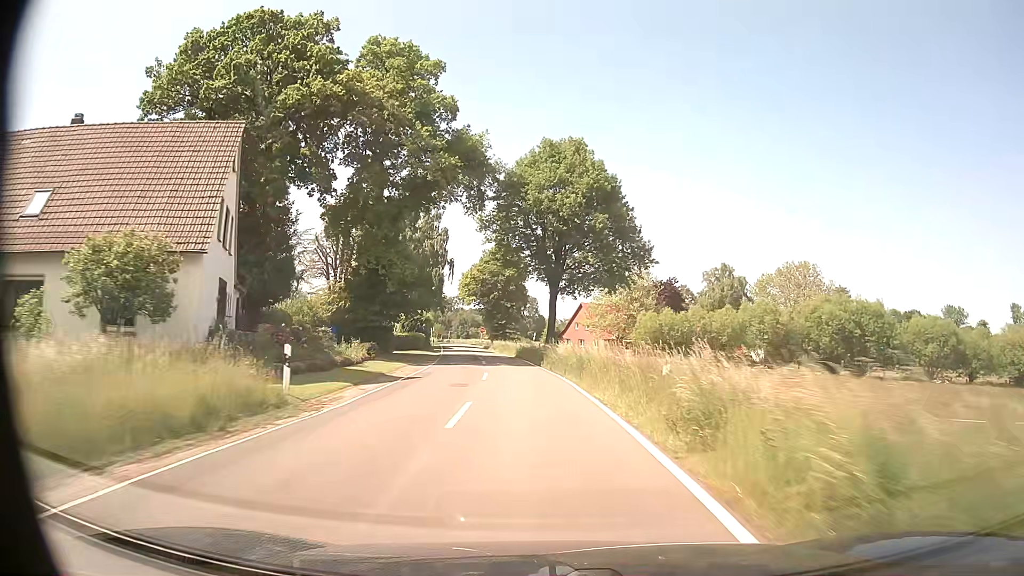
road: tertiary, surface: asphalt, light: Day
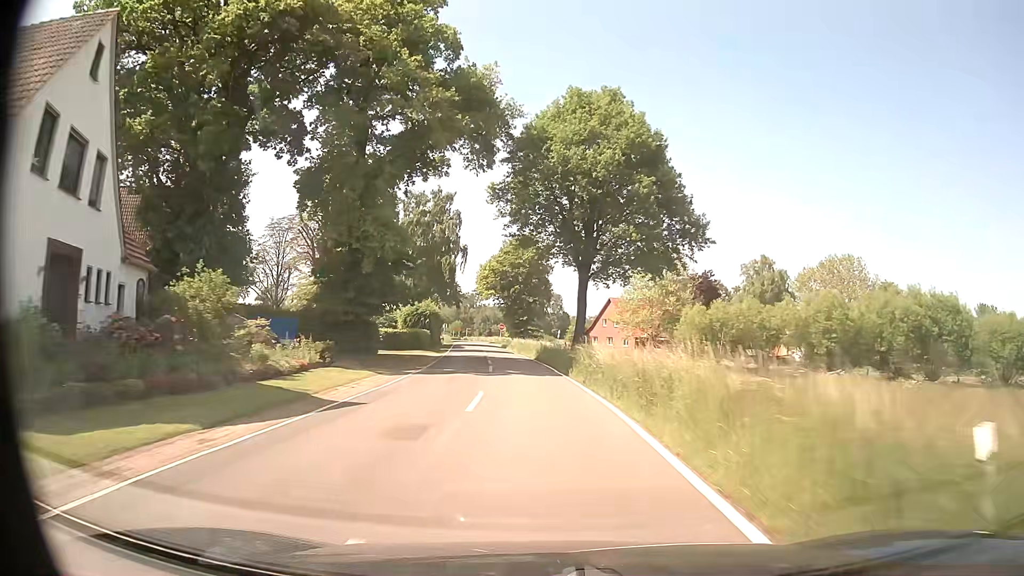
(-0.2, +9.9) m; -2°
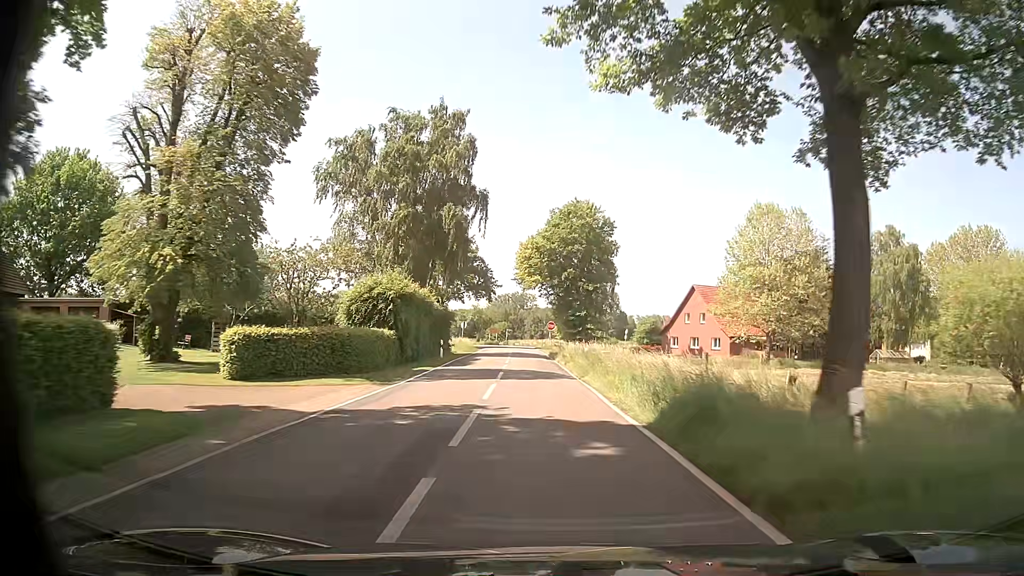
(-1.2, +28.9) m; -4°
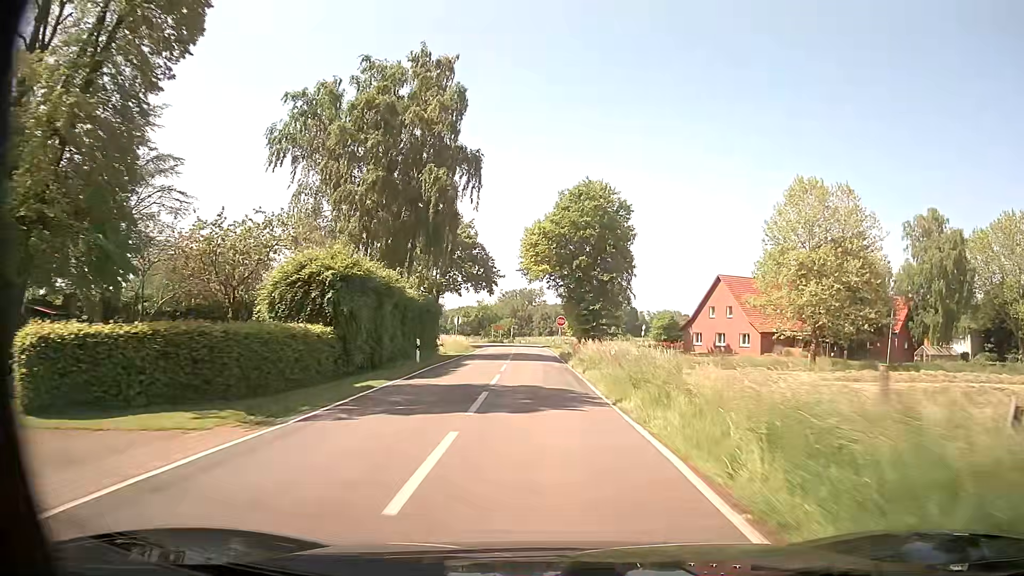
(-0.1, +9.1) m; 0°
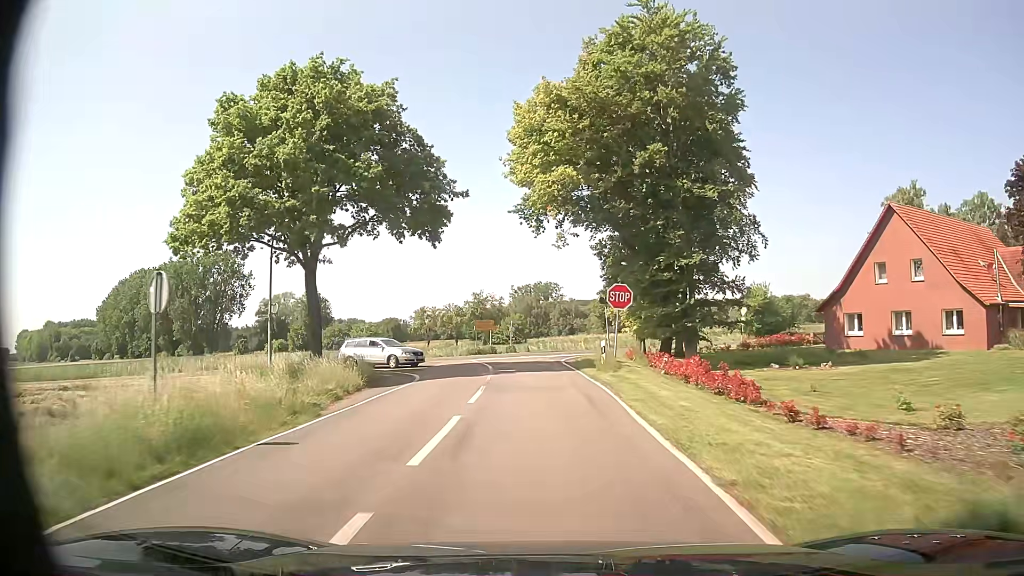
(-1.1, +39.3) m; -2°
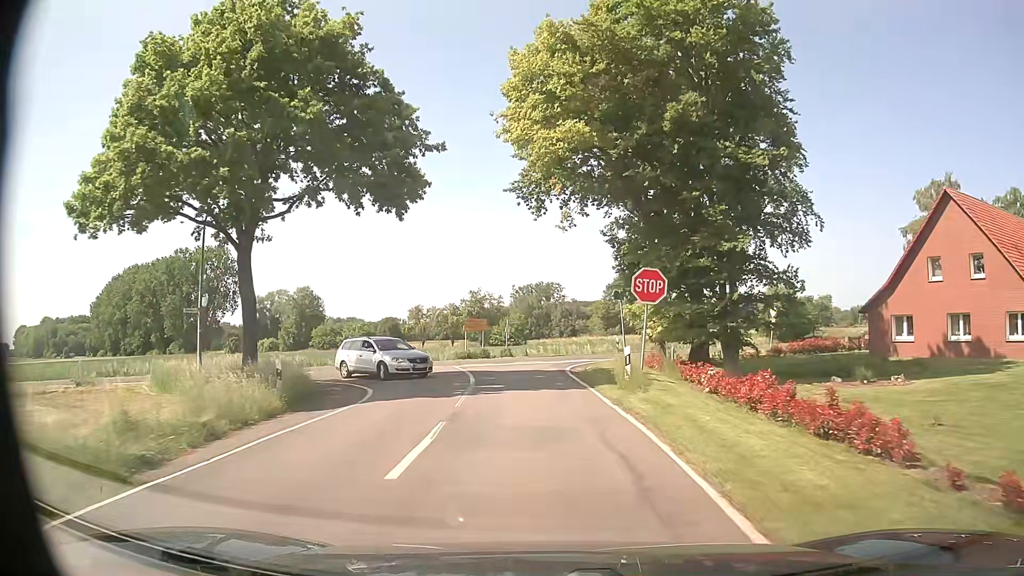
(-0.1, +6.6) m; 0°
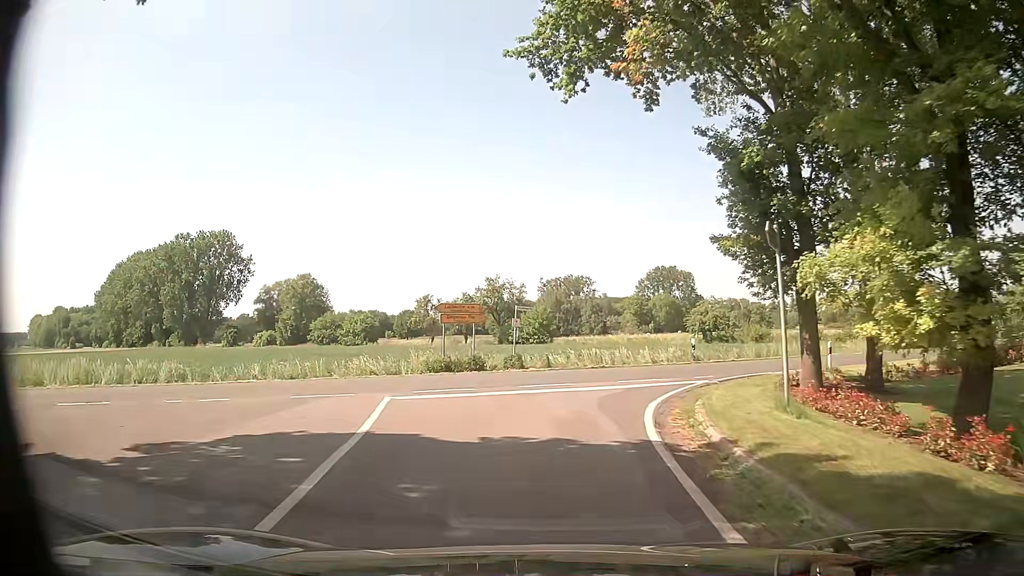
(-0.4, +16.9) m; -3°
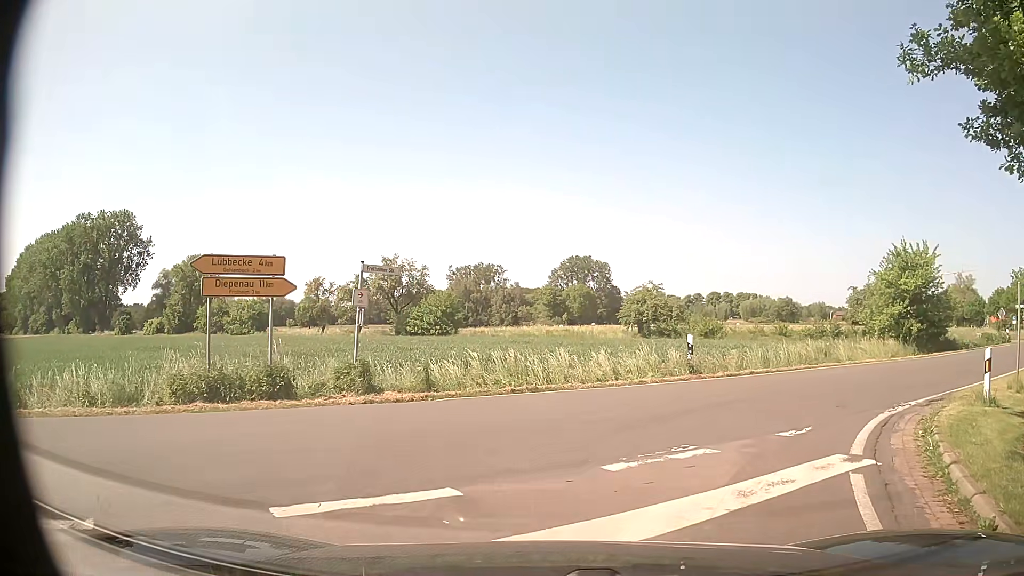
(+0.4, +12.0) m; +10°
(+2, +10) (+8, +17) (+16, +23) (+24, +30) (+32, +36) (+39, +43) (+47, +49) (+54, +56) (+62, +63) (+68, +70) m
